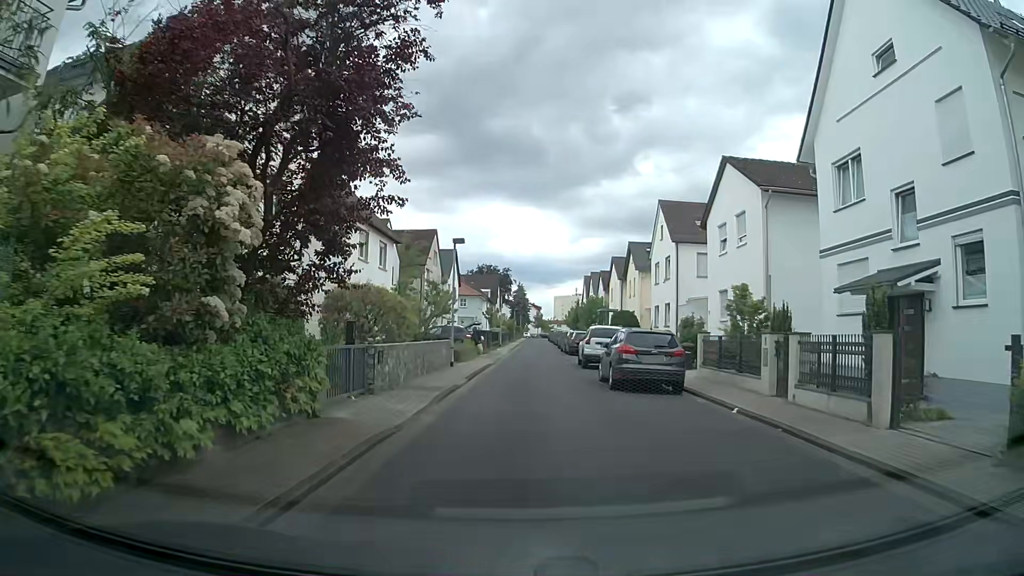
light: Day
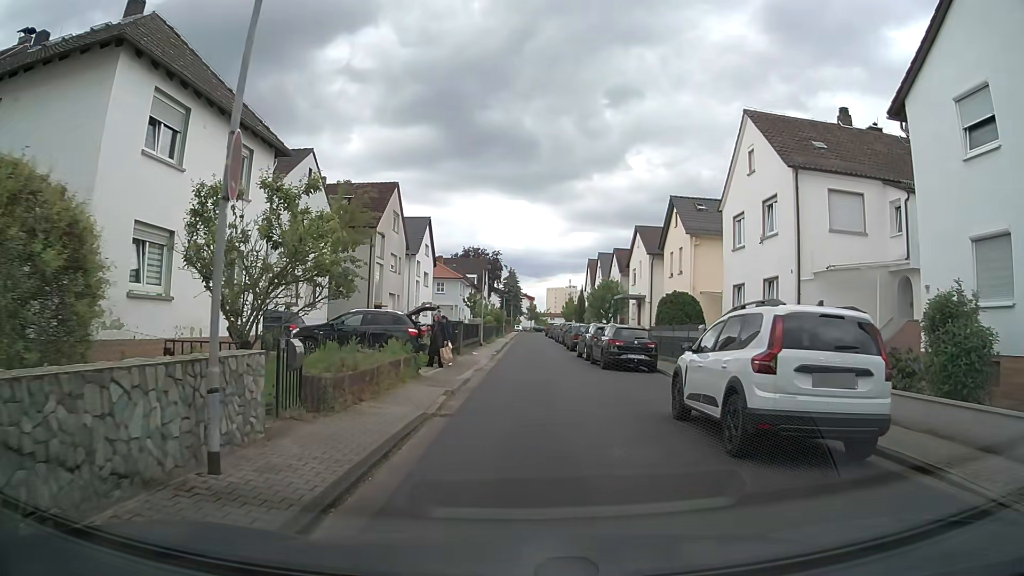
(+0.1, +18.5) m; 0°
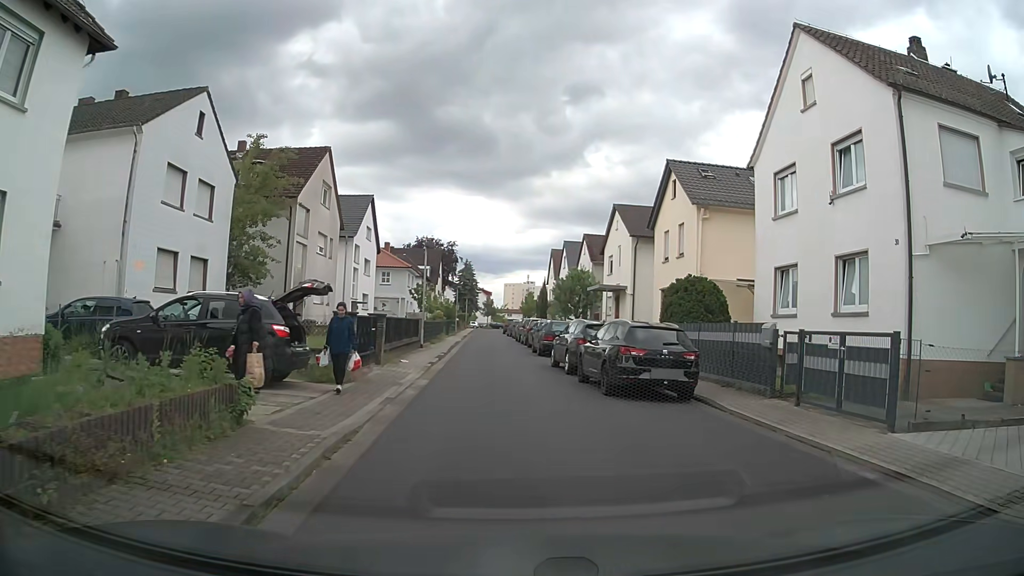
(+0.1, +8.4) m; +2°
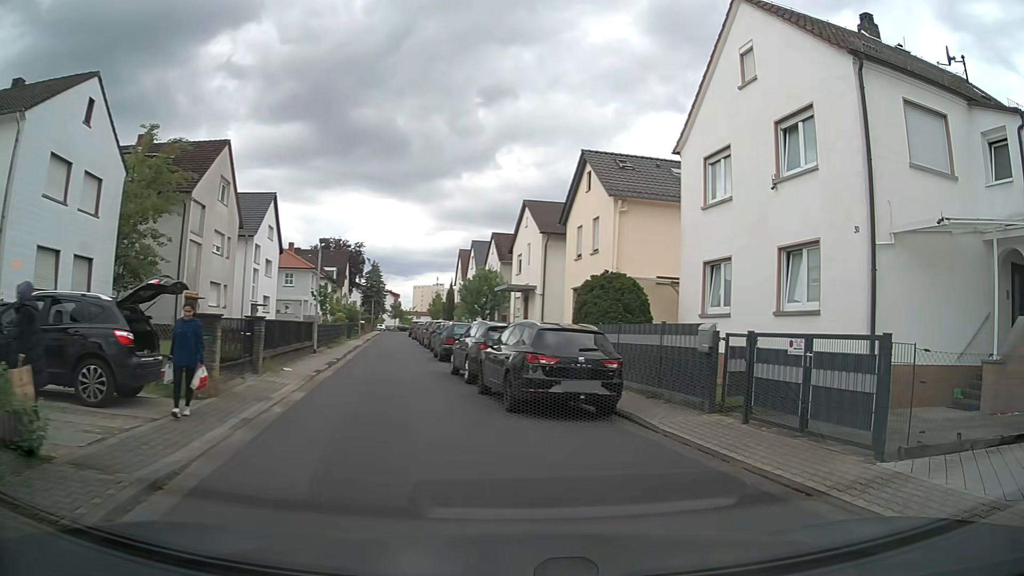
(+0.1, +2.1) m; +7°
